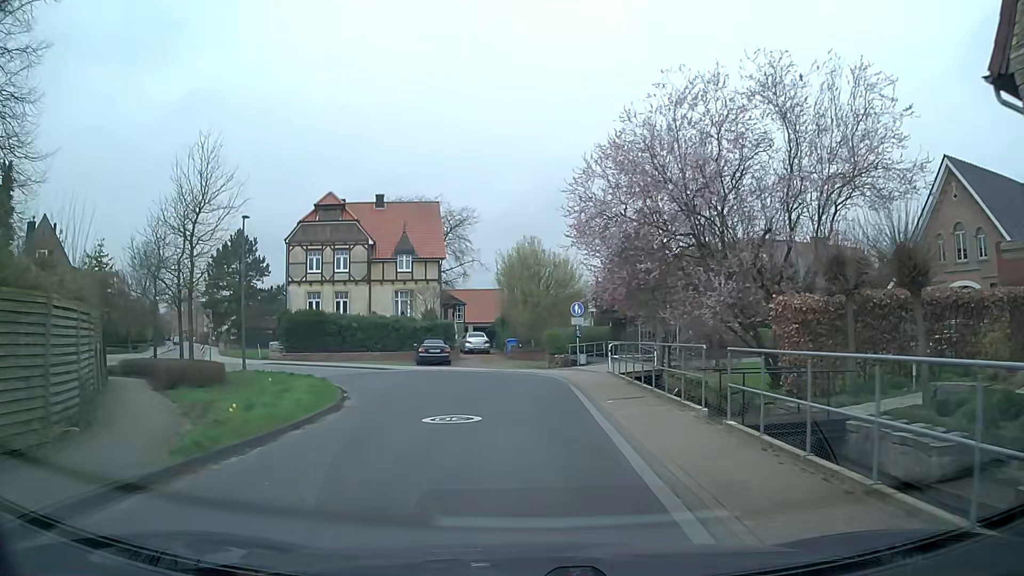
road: residential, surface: asphalt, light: Day
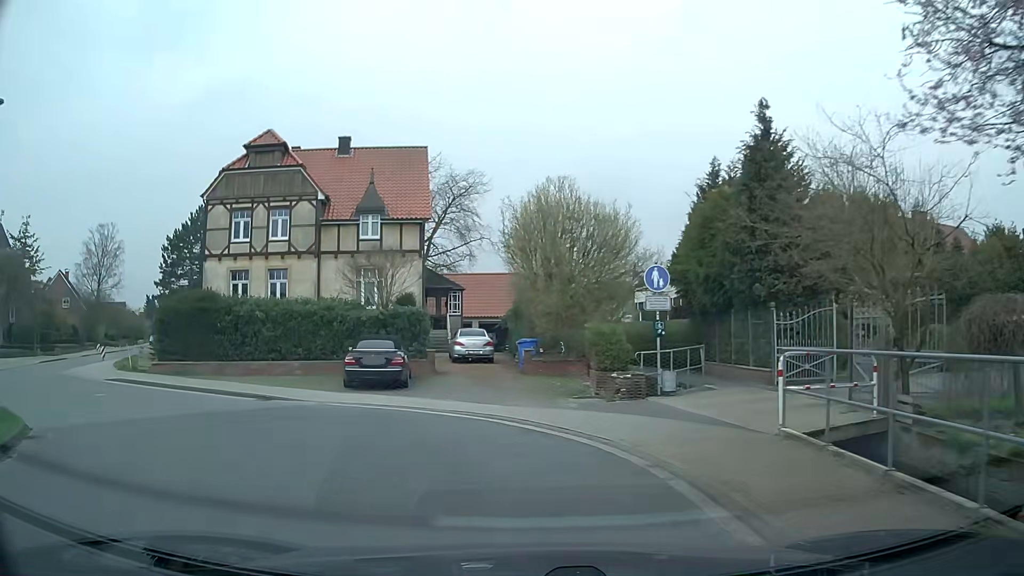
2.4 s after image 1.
(+0.2, +16.2) m; 0°
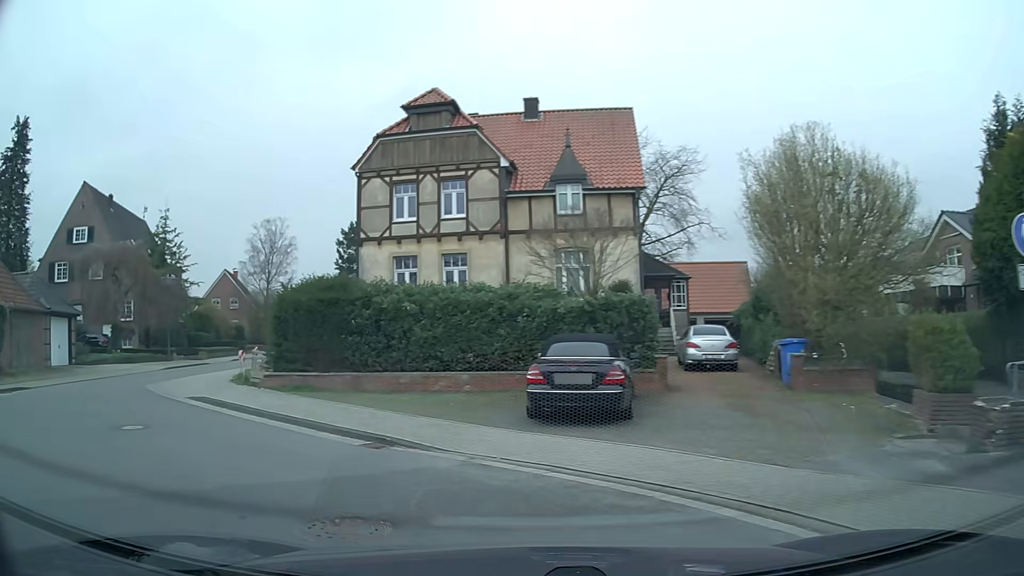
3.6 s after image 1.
(-0.9, +6.8) m; -19°
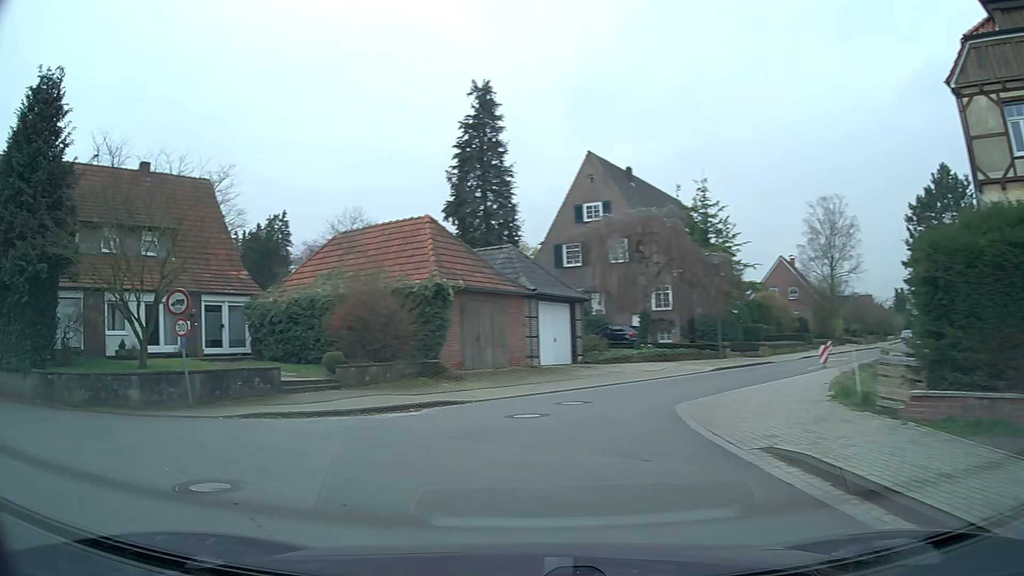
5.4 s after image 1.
(-3.3, +8.5) m; -46°
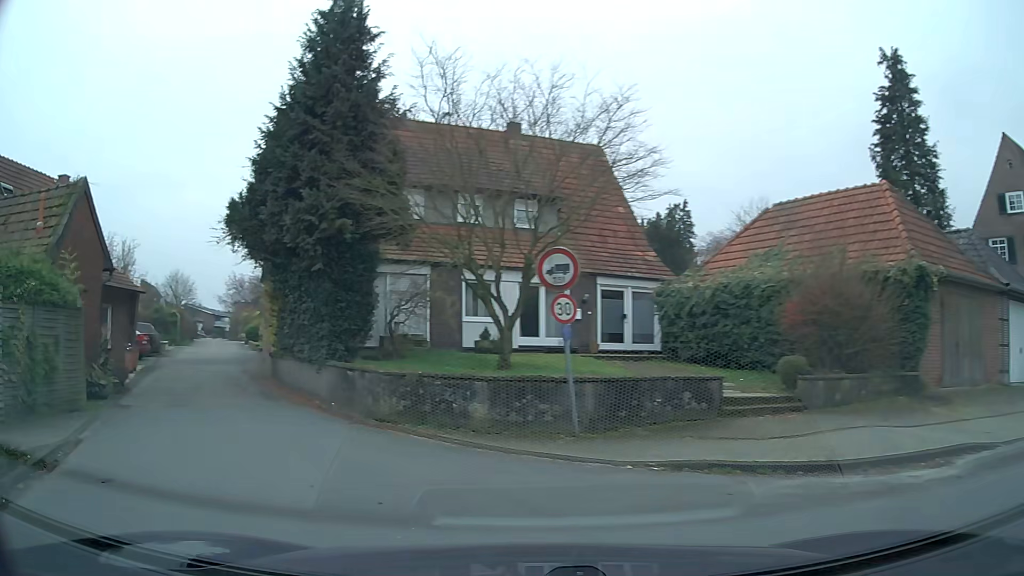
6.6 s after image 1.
(-1.8, +5.4) m; -34°
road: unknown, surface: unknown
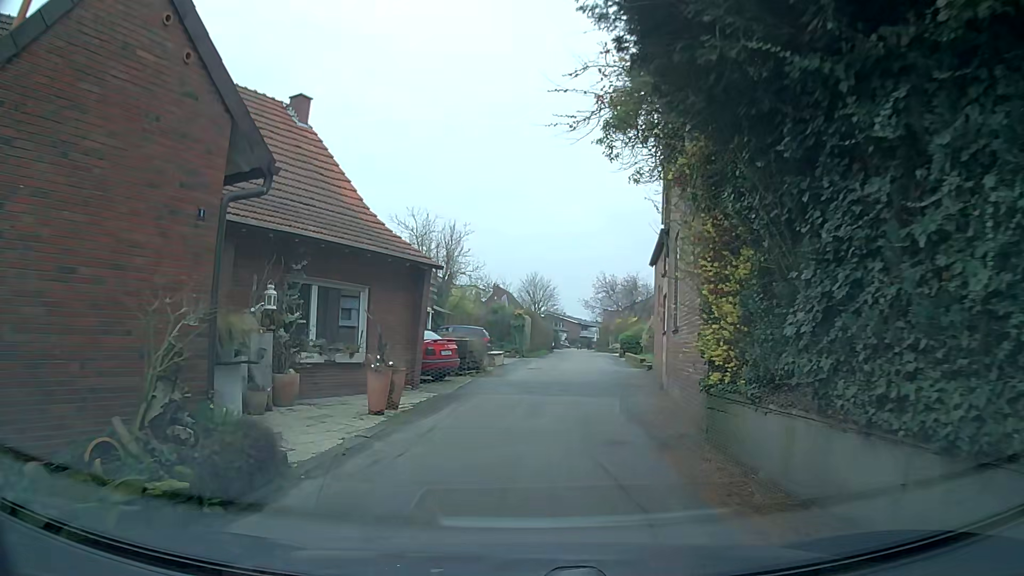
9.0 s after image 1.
(-4.2, +11.1) m; -31°
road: residential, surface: asphalt
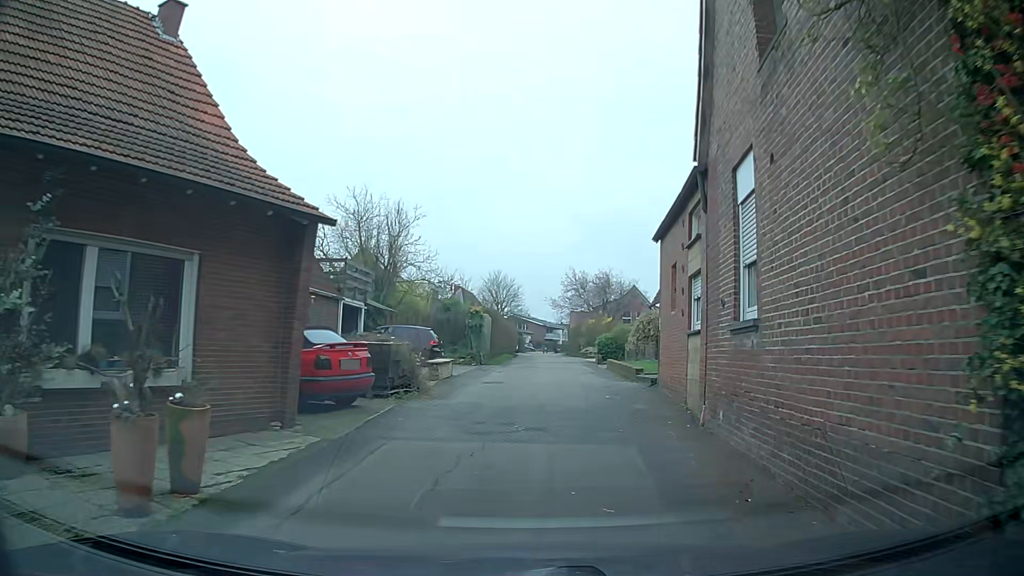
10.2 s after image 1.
(+0.1, +6.4) m; +3°
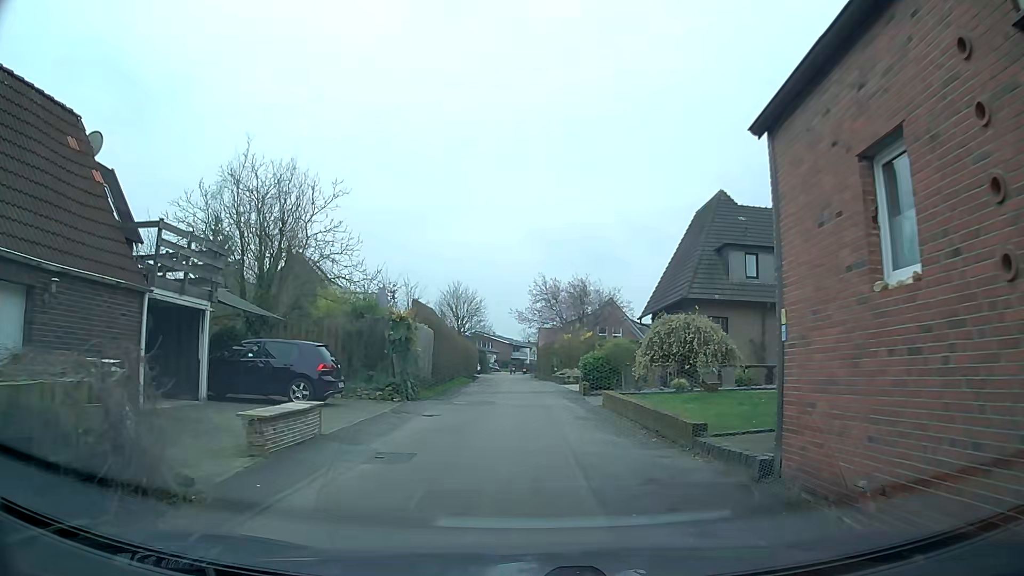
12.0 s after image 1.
(+0.6, +9.7) m; +4°
(0, +10) (0, +20) (-1, +30) (-1, +40) (-2, +50) (-2, +60) (-2, +70) (-2, +80) (-2, +90) (-3, +100) m
